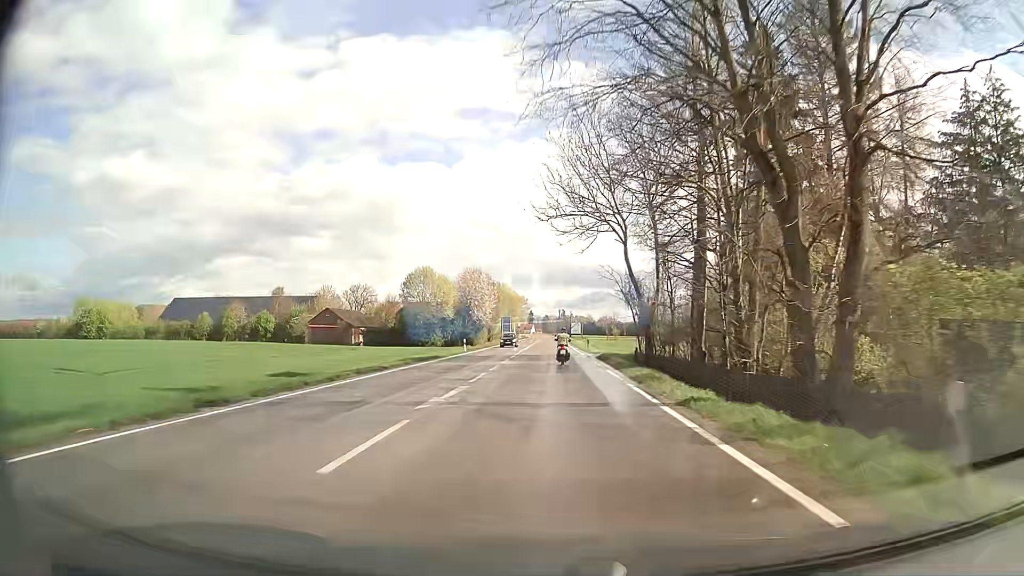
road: secondary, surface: asphalt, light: Day
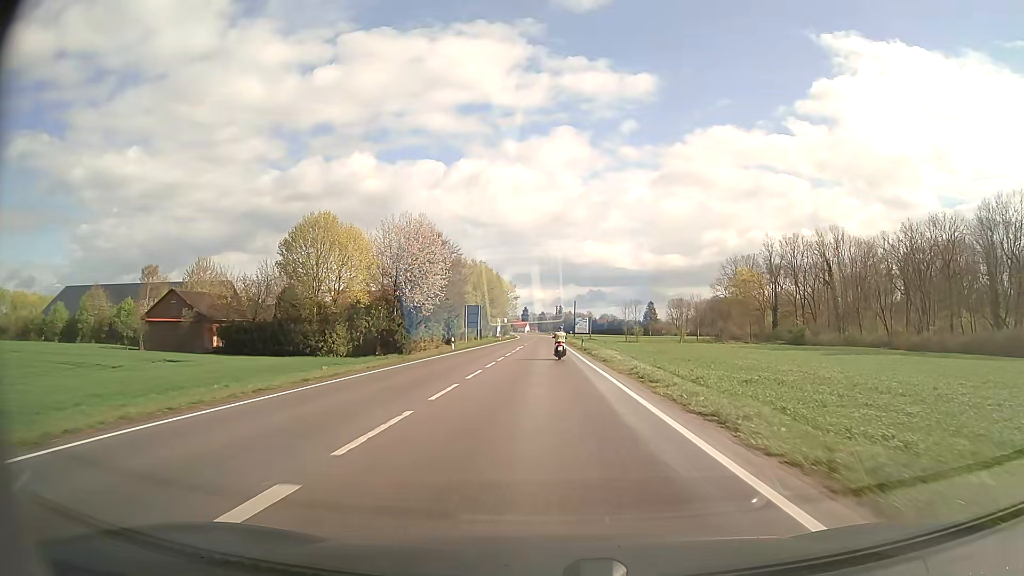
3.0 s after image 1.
(+0.1, +53.3) m; 0°
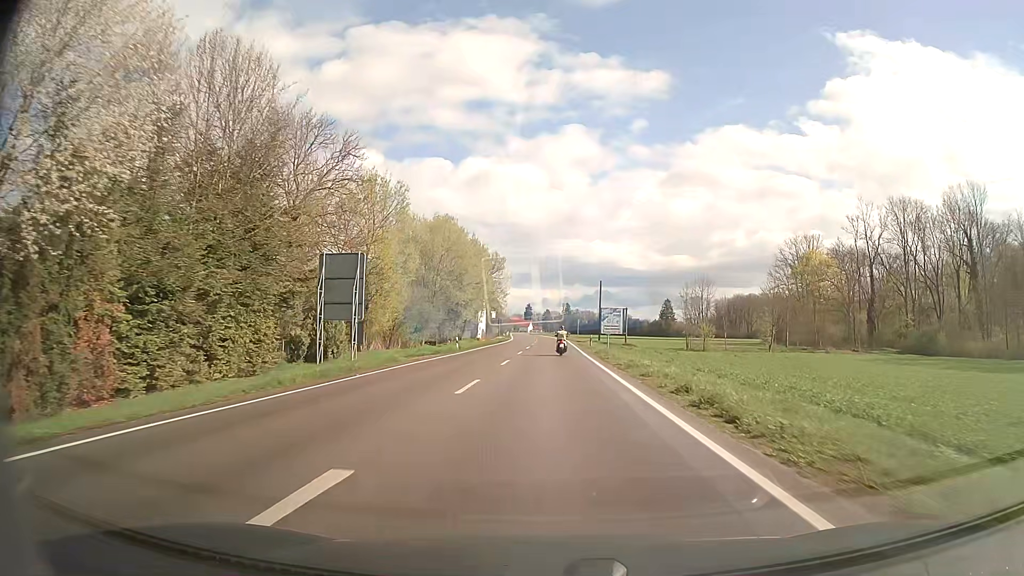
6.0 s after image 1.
(-0.2, +53.7) m; 0°
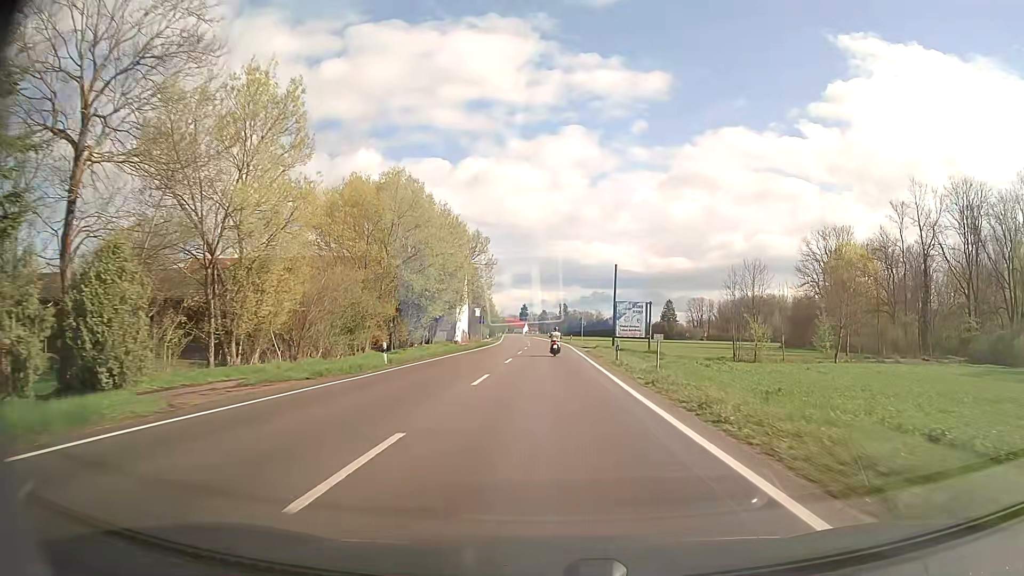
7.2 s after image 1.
(0.0, +21.5) m; 0°
(0, +10) (0, +20) (0, +30) (0, +40) (0, +50) (0, +60) (0, +70) (0, +80) (-1, +90) (-1, +100) m
